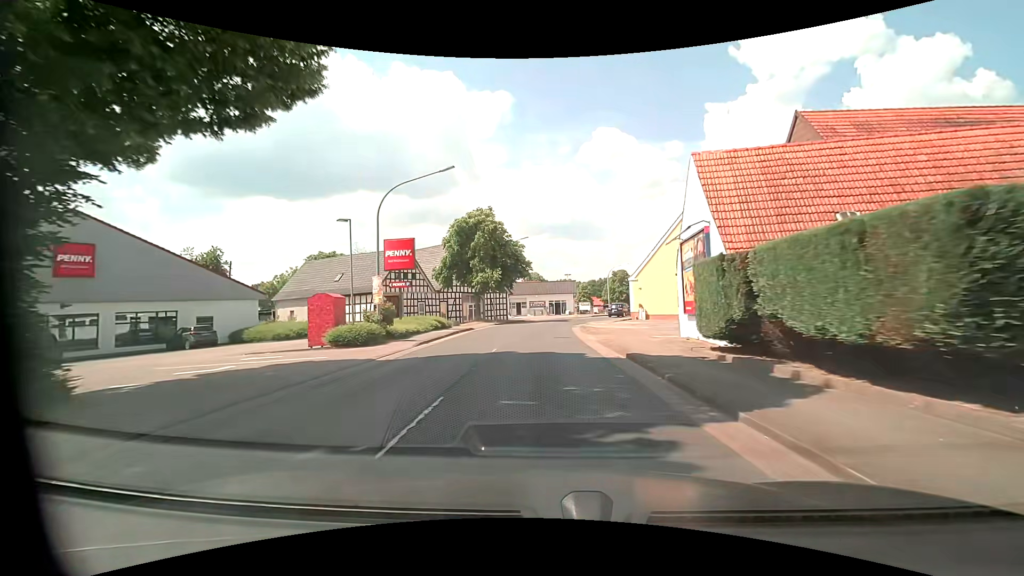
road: primary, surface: asphalt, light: Day
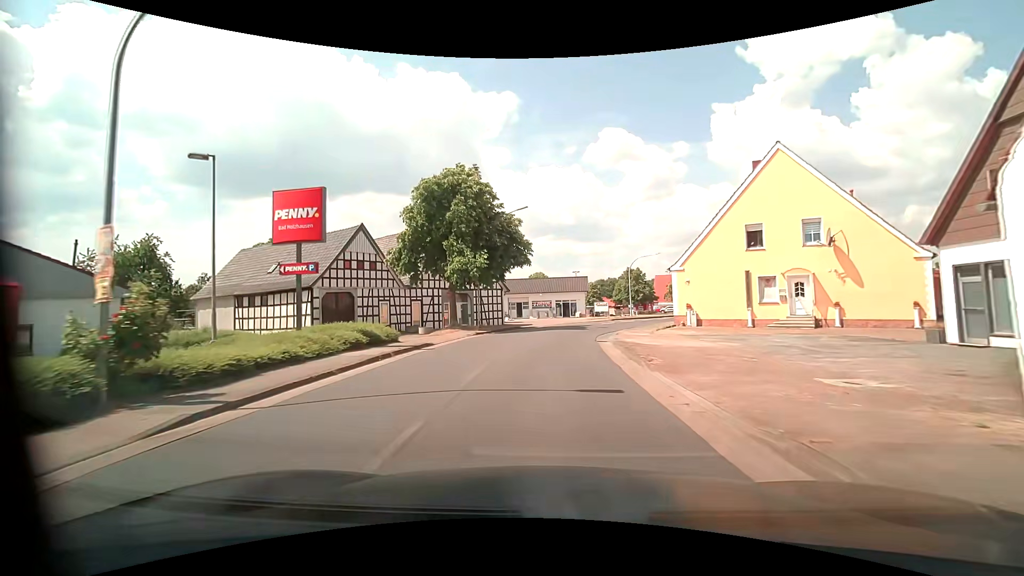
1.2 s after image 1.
(-0.1, +13.7) m; -1°
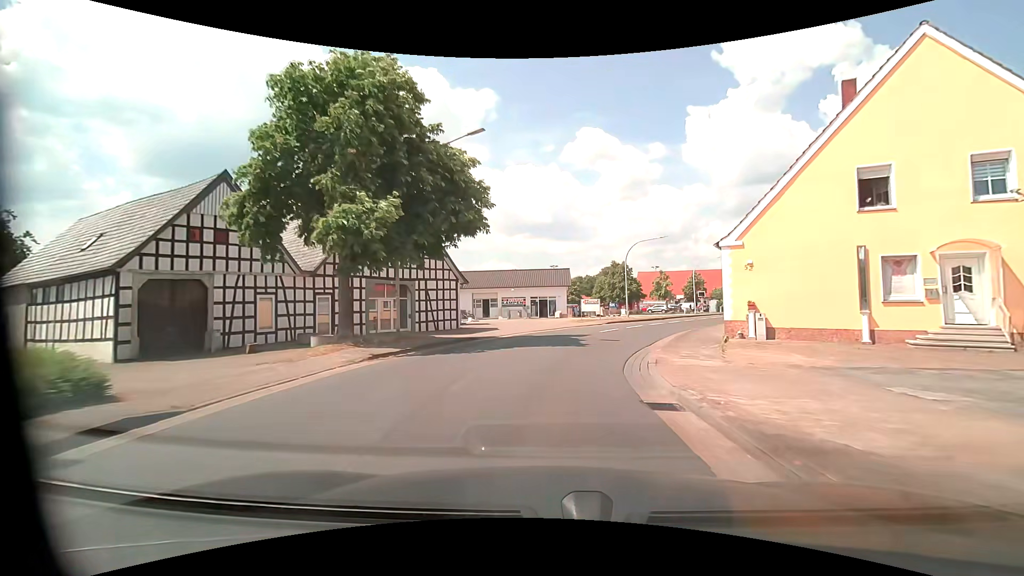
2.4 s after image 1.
(+0.2, +13.2) m; +2°
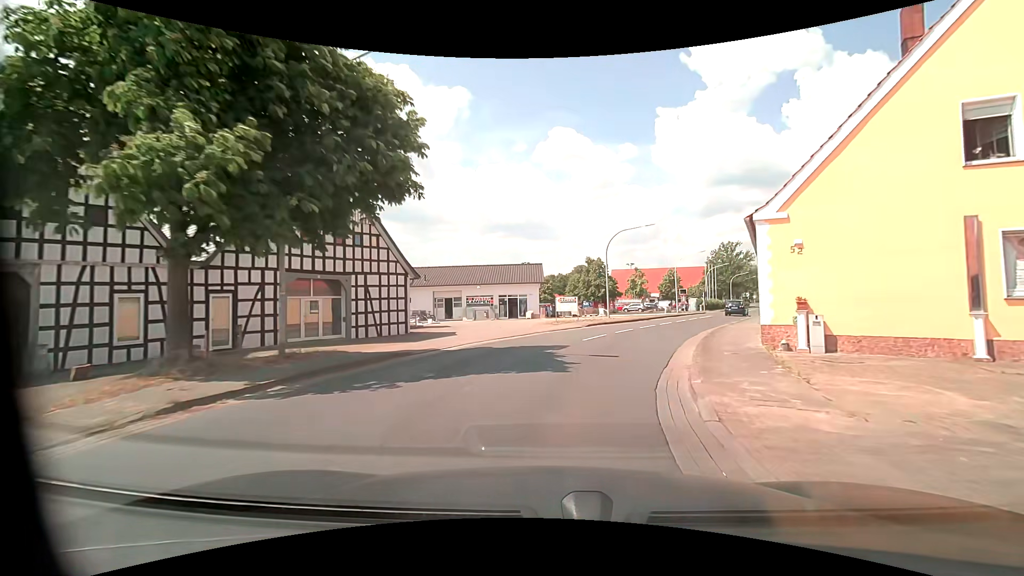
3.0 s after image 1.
(+0.2, +6.1) m; +4°
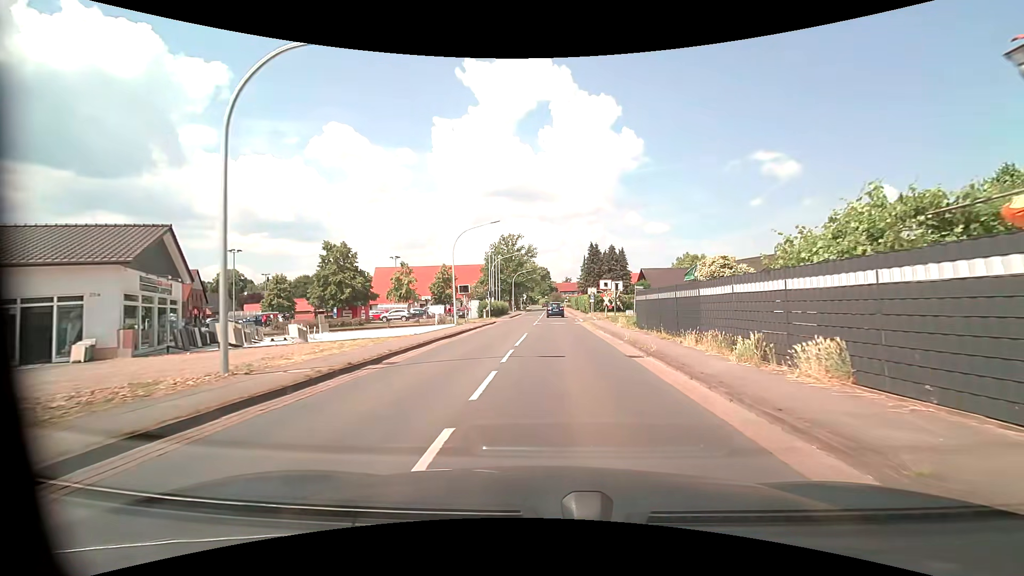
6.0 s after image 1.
(+5.6, +27.2) m; +25°
